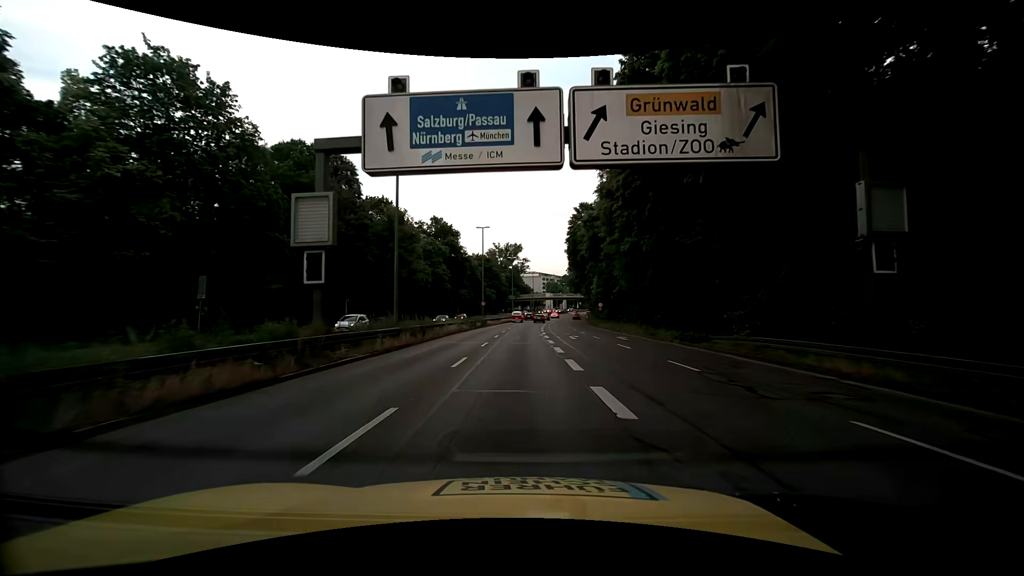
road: trunk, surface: asphalt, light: Day
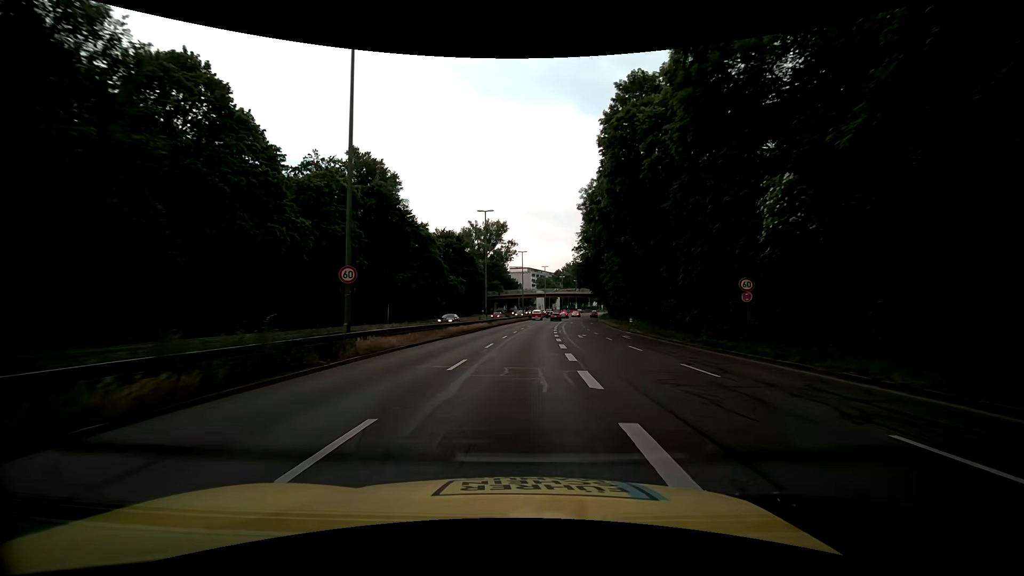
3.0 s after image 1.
(+0.5, +45.9) m; +2°
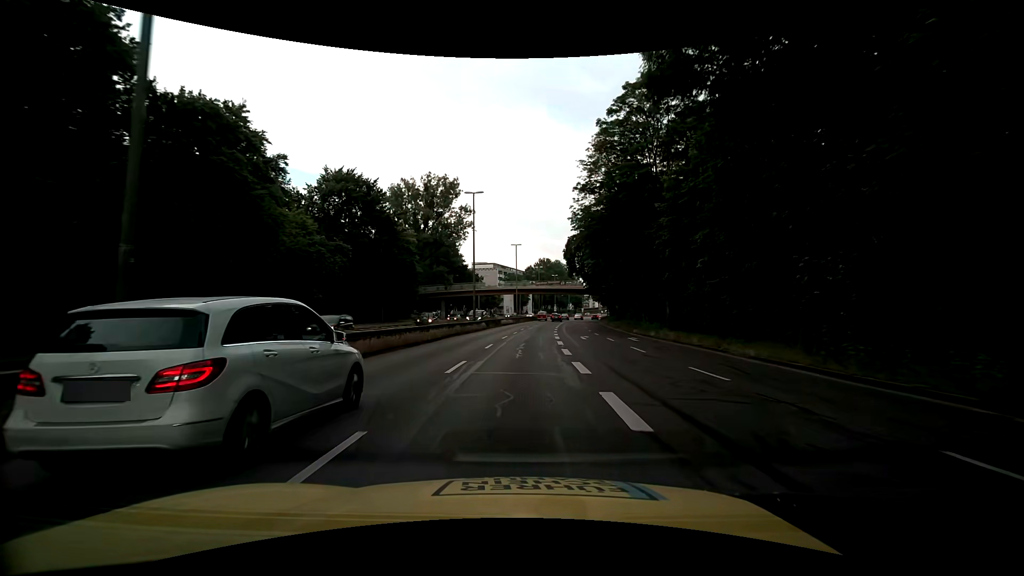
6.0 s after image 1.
(+1.5, +45.7) m; +4°
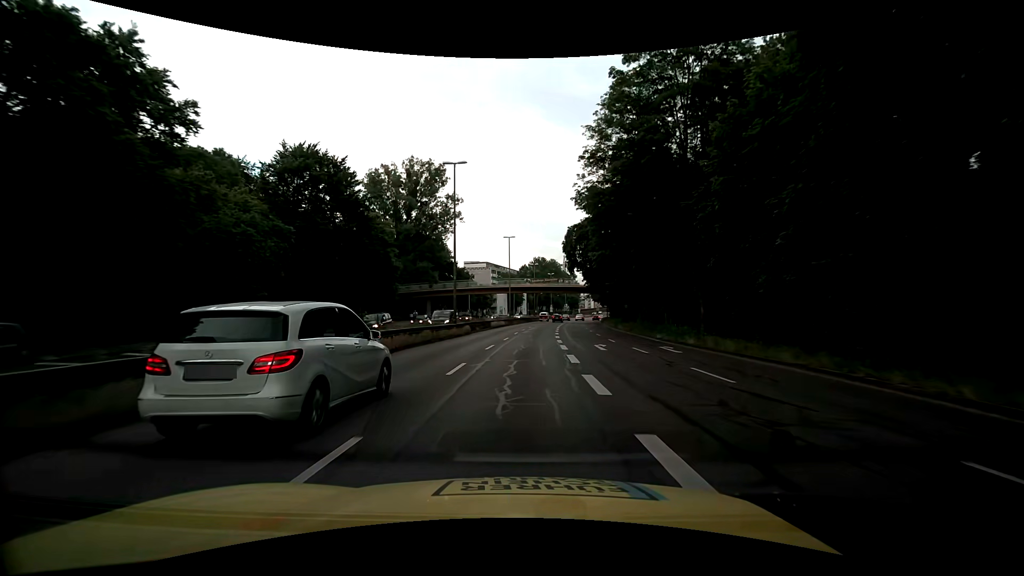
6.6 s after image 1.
(0.0, +9.1) m; +1°
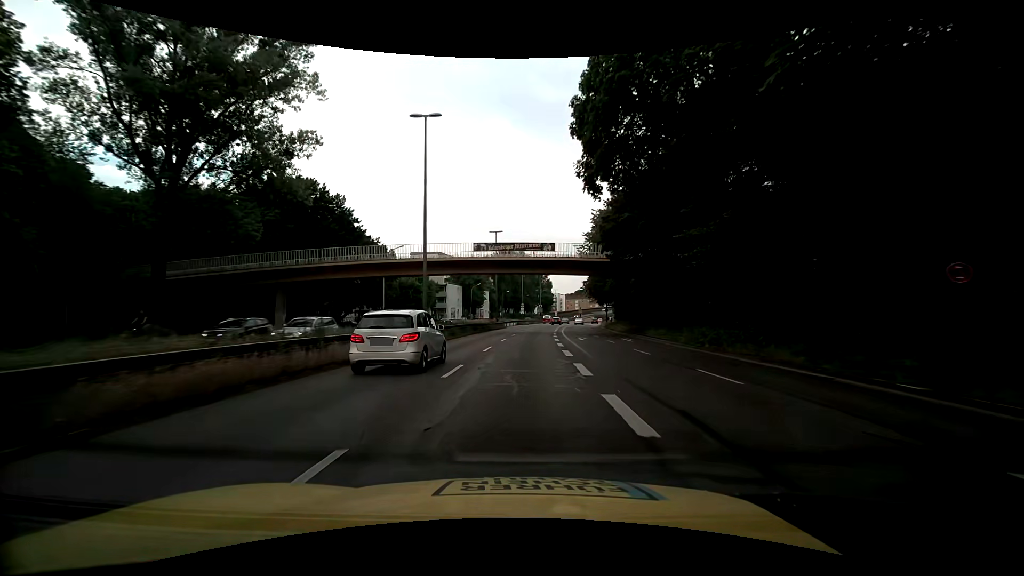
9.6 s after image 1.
(+1.4, +45.5) m; +4°
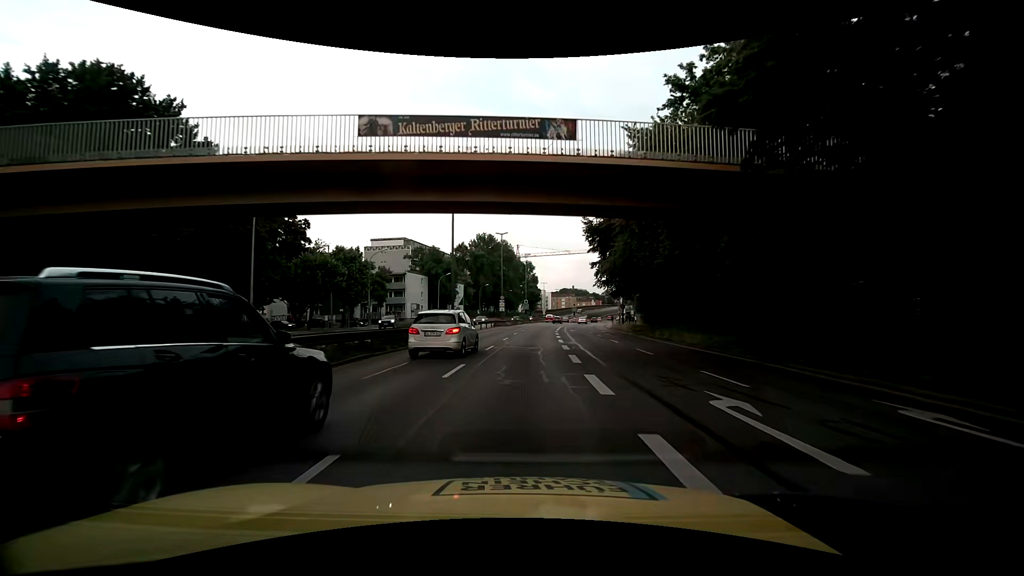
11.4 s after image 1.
(+0.3, +27.3) m; +1°
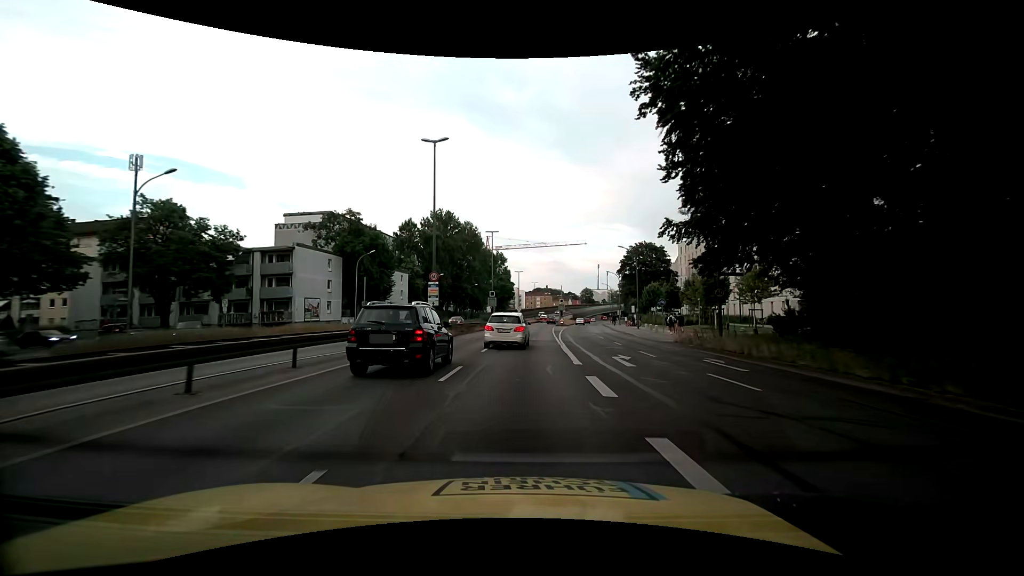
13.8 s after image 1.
(+1.0, +36.5) m; +3°
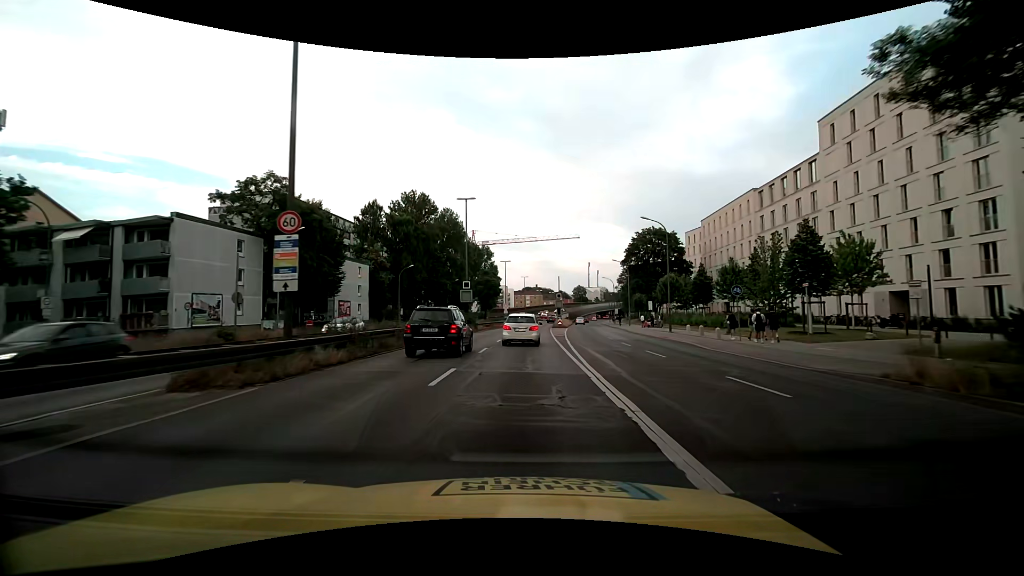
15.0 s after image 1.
(+0.3, +18.2) m; +1°
(0, +10) (0, +20) (0, +30) (+1, +40) (+1, +50) (+2, +60) (+2, +70) (+3, +80) (+4, +90) (+5, +100) m
